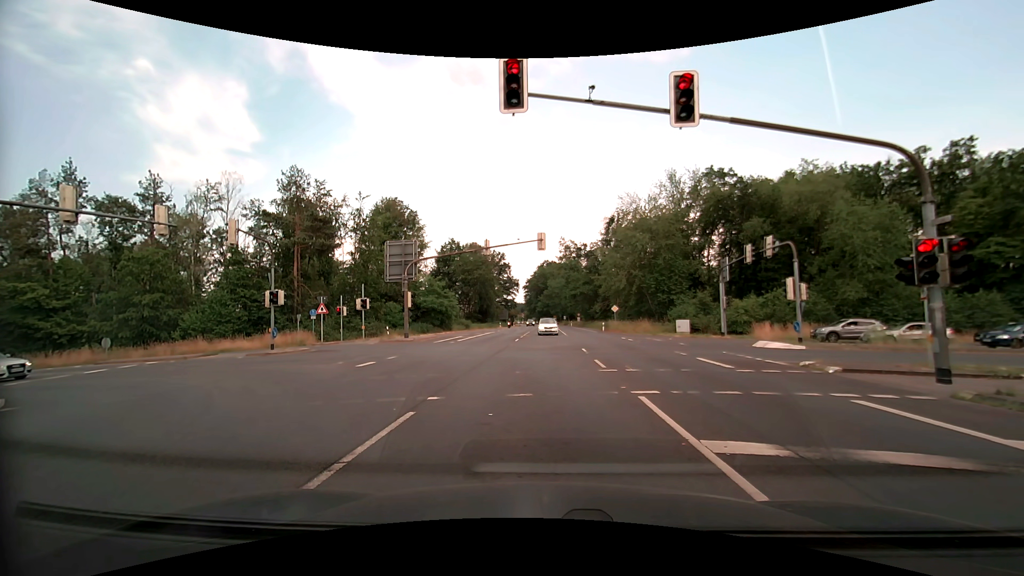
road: primary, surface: asphalt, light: Day
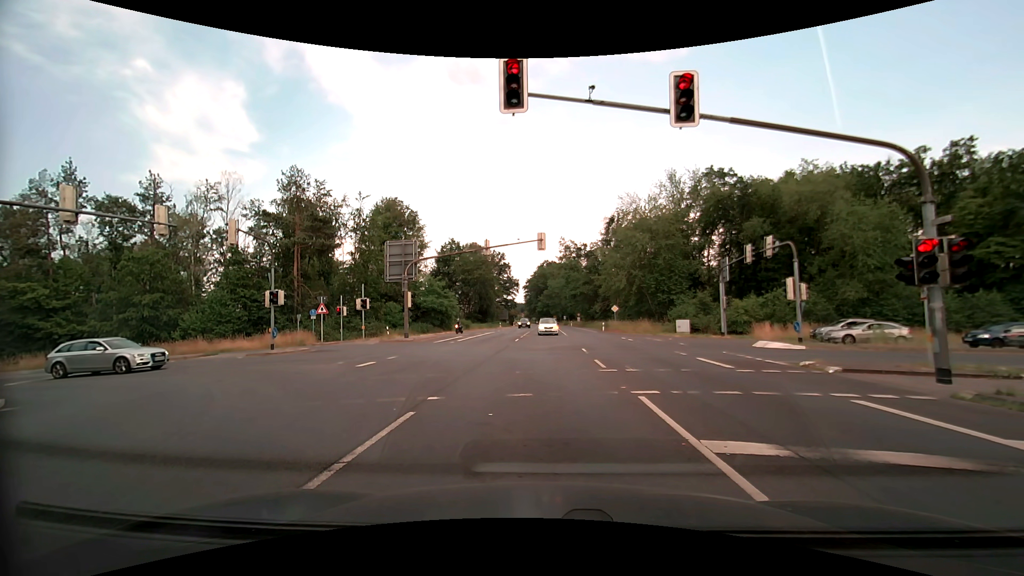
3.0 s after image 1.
(0.0, 0.0) m; 0°
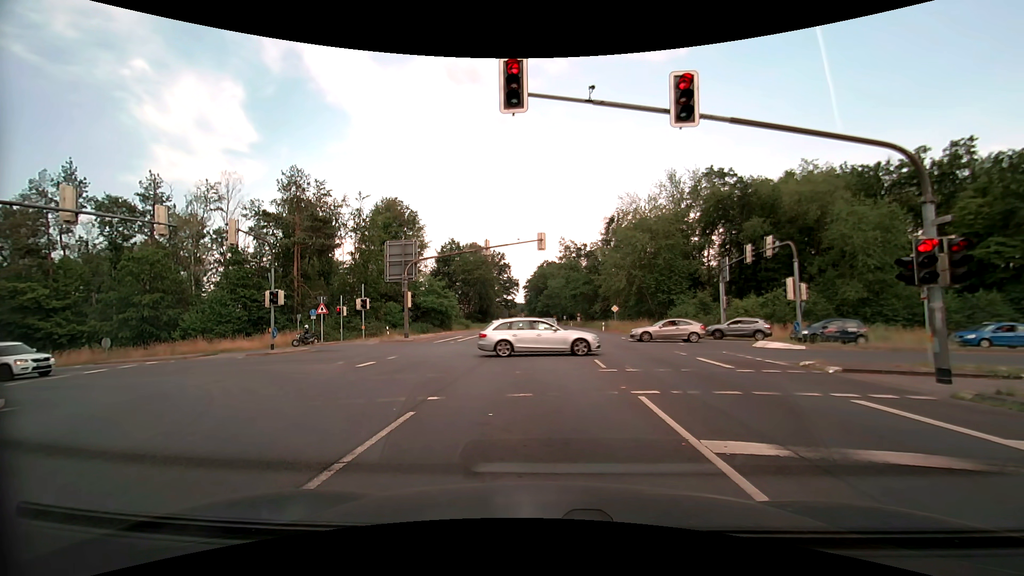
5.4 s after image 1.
(0.0, 0.0) m; 0°
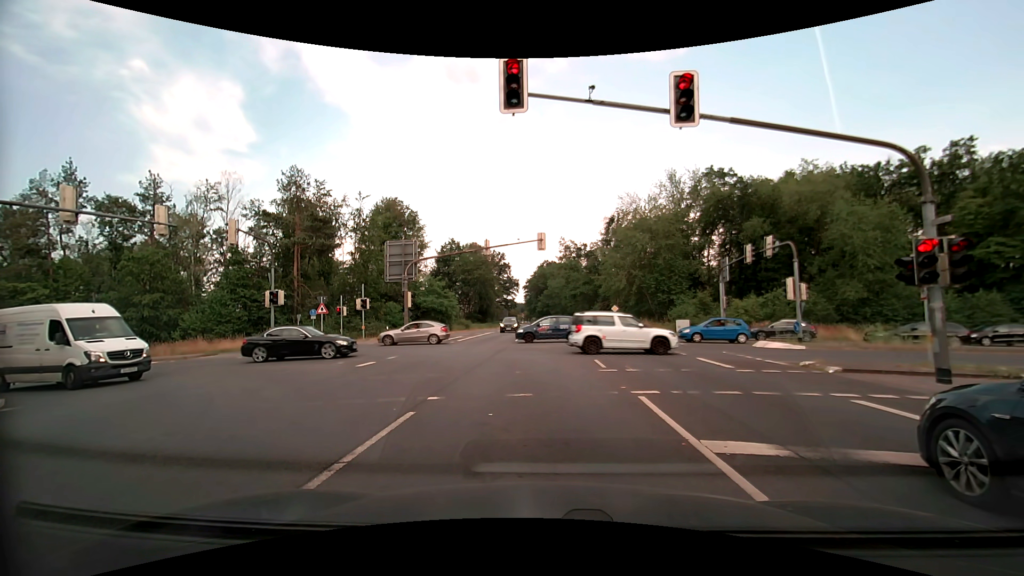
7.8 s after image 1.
(0.0, 0.0) m; 0°
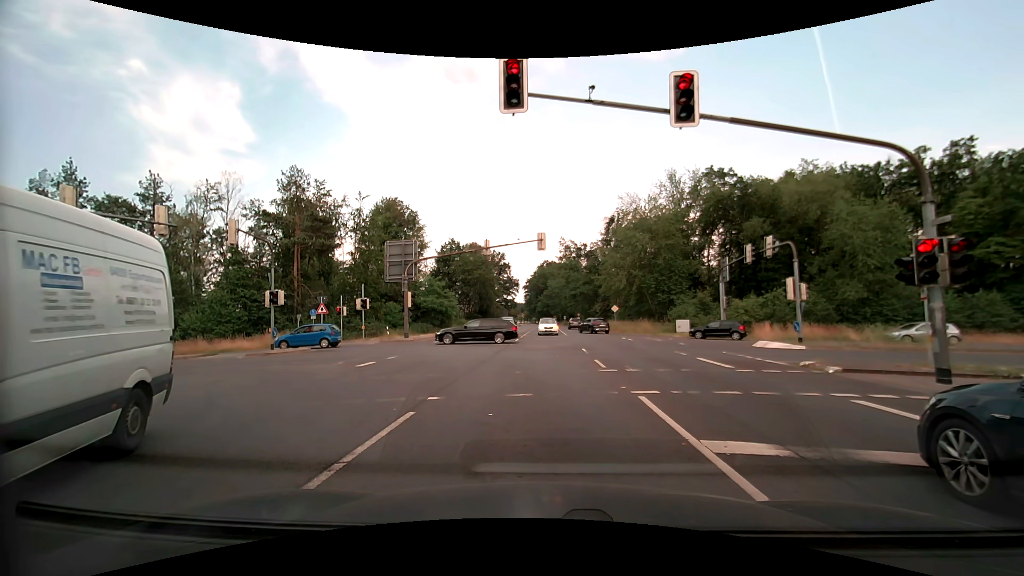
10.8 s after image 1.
(0.0, 0.0) m; 0°
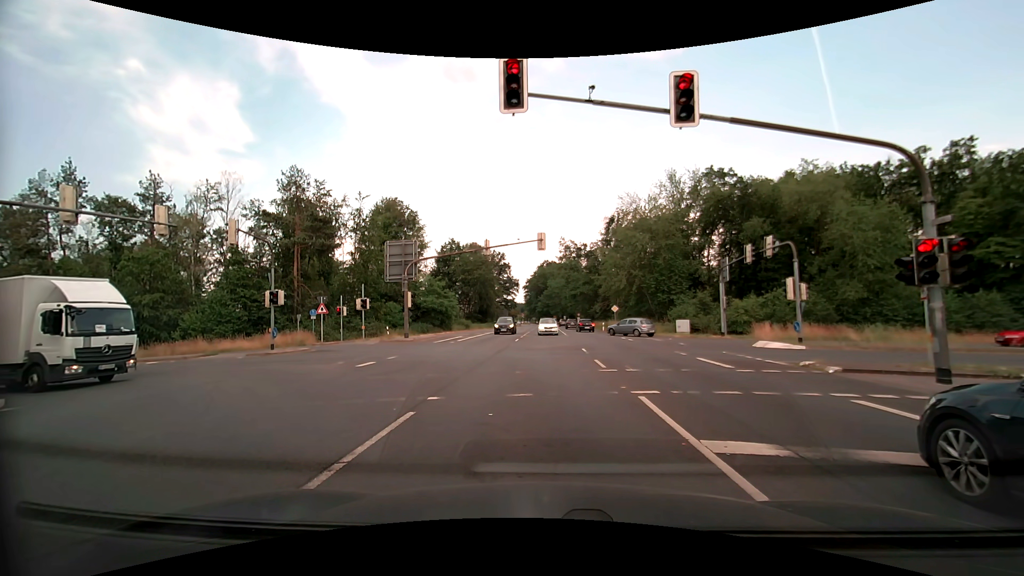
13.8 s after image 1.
(0.0, 0.0) m; 0°
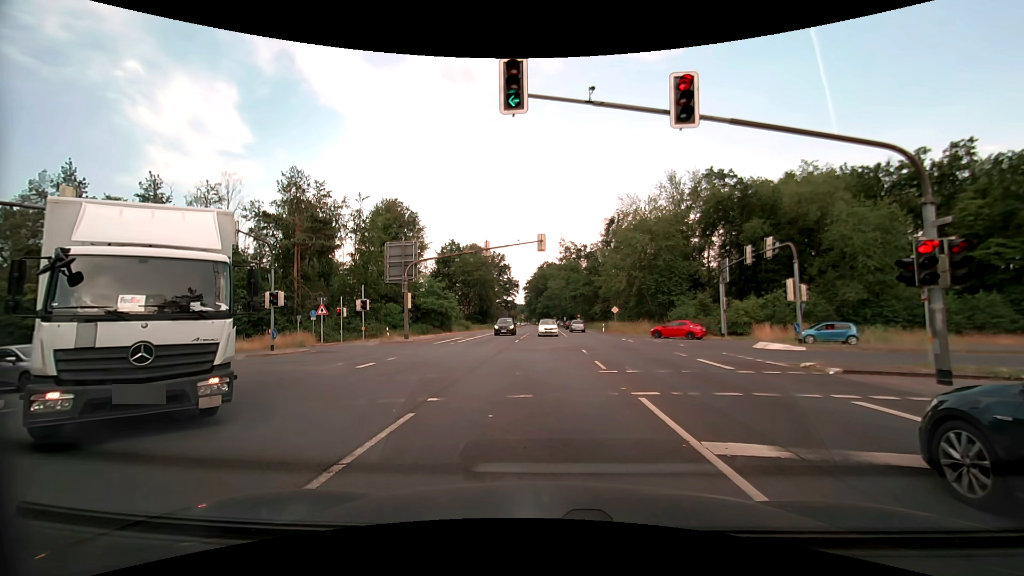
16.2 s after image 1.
(0.0, 0.0) m; 0°
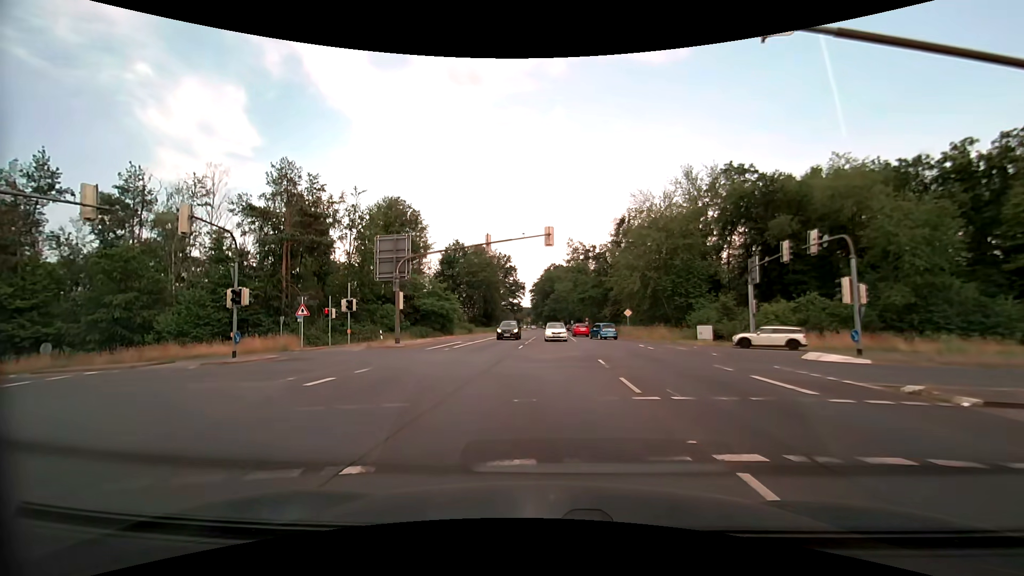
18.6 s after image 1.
(-0.1, +4.4) m; -1°
(0, +10) (-4, +19) (-10, +27) (-20, +29) (-30, +29) (-40, +28) (-50, +27) (-60, +26) (-70, +26) (-80, +25) m
